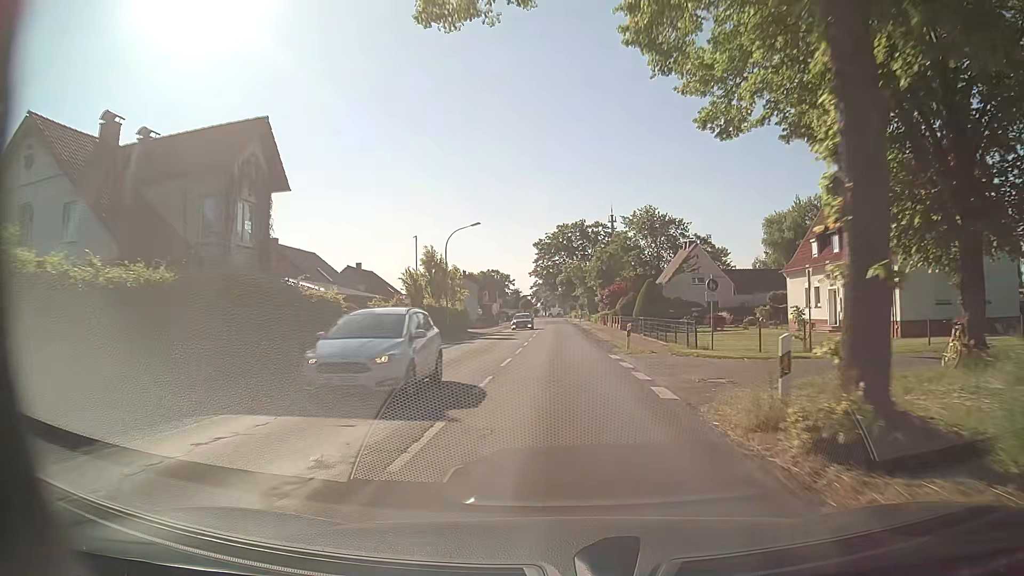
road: secondary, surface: asphalt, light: Day
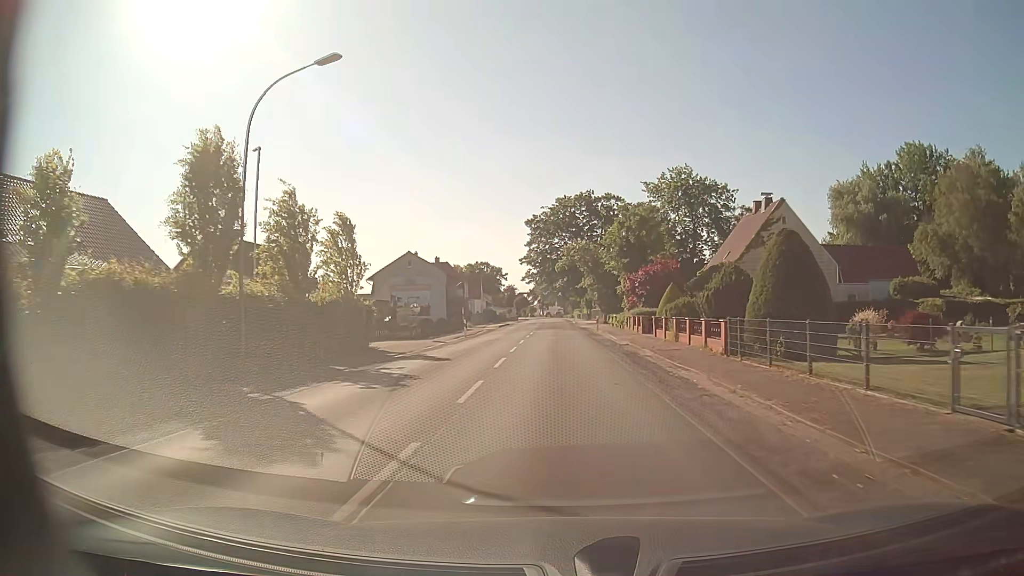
(0.0, +31.8) m; 0°
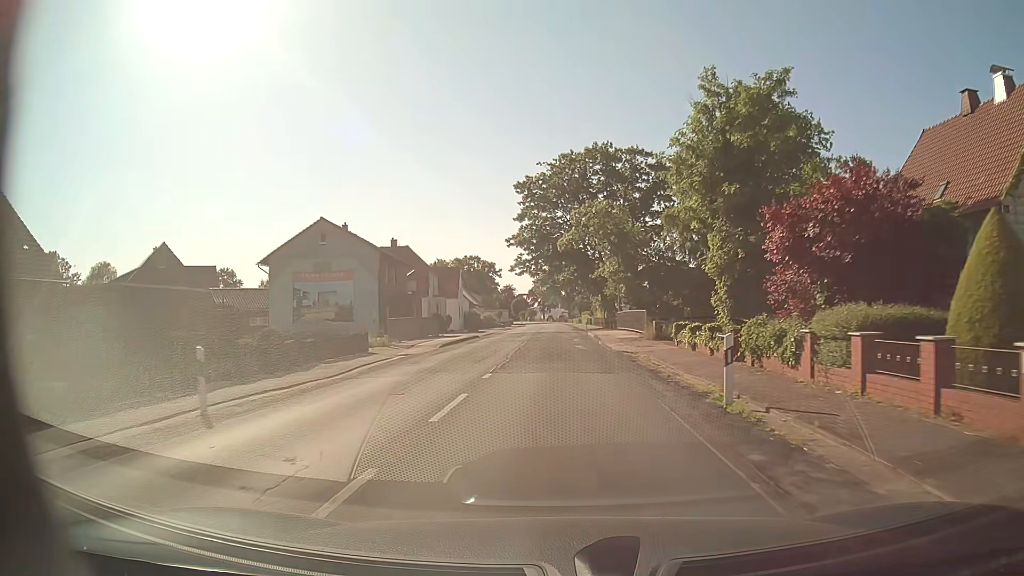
(0.0, +31.7) m; 0°
(0, +10) (0, +20) (0, +30) (0, +40) (0, +50) (0, +60) (0, +70) (0, +80) (0, +90) (-1, +100) m
